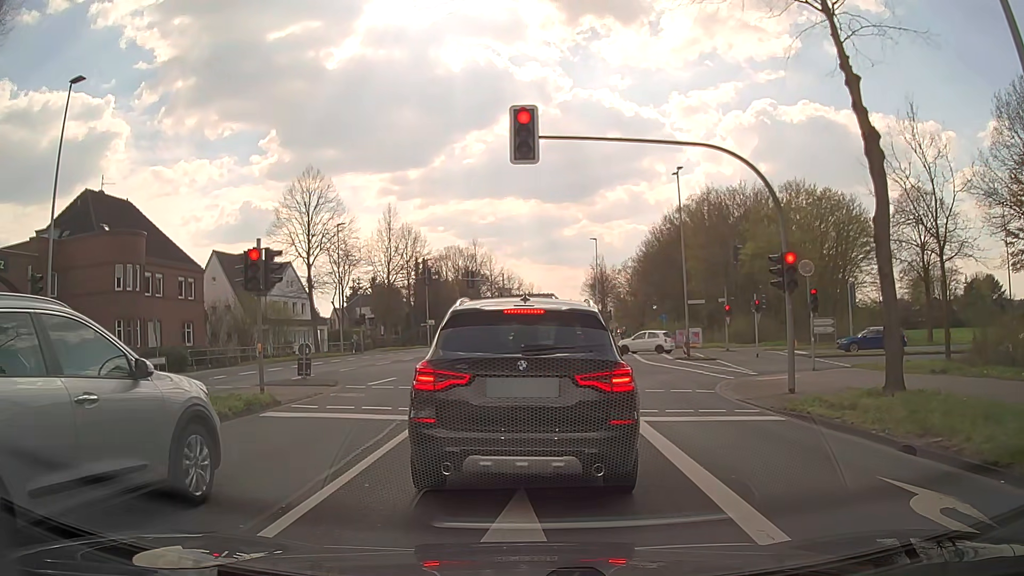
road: secondary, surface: asphalt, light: Day
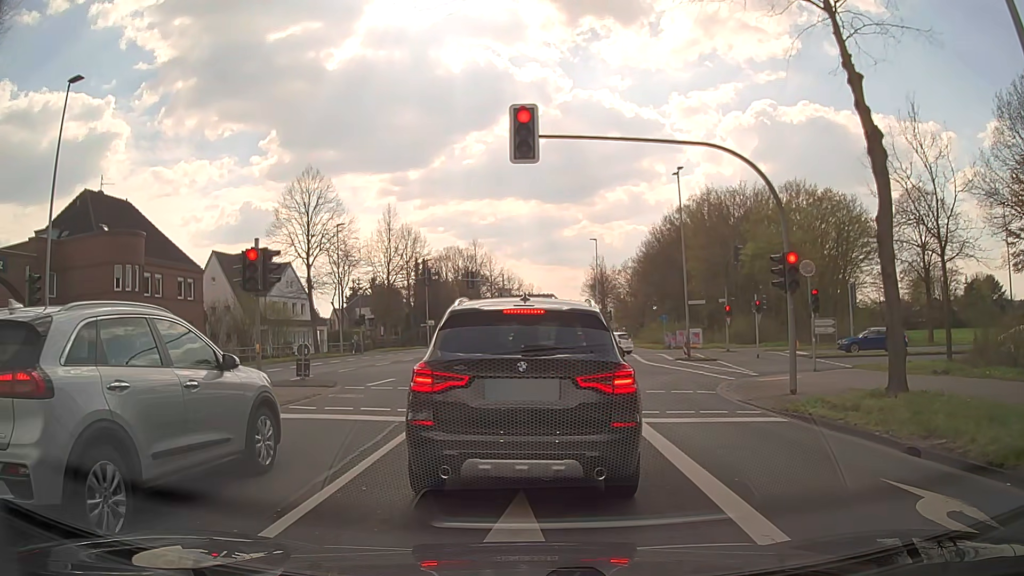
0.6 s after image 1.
(0.0, +0.1) m; 0°
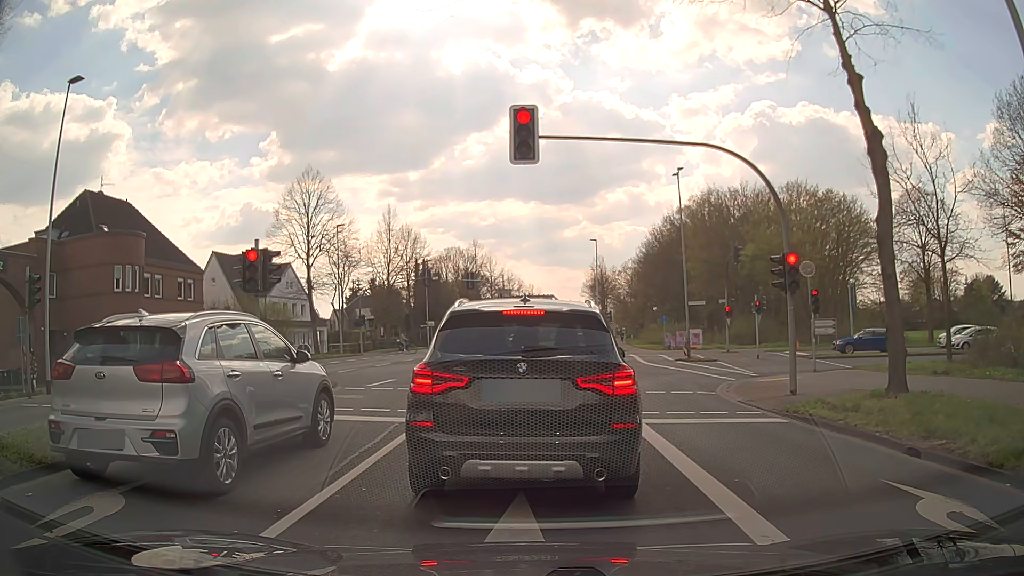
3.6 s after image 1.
(0.0, +0.1) m; 0°
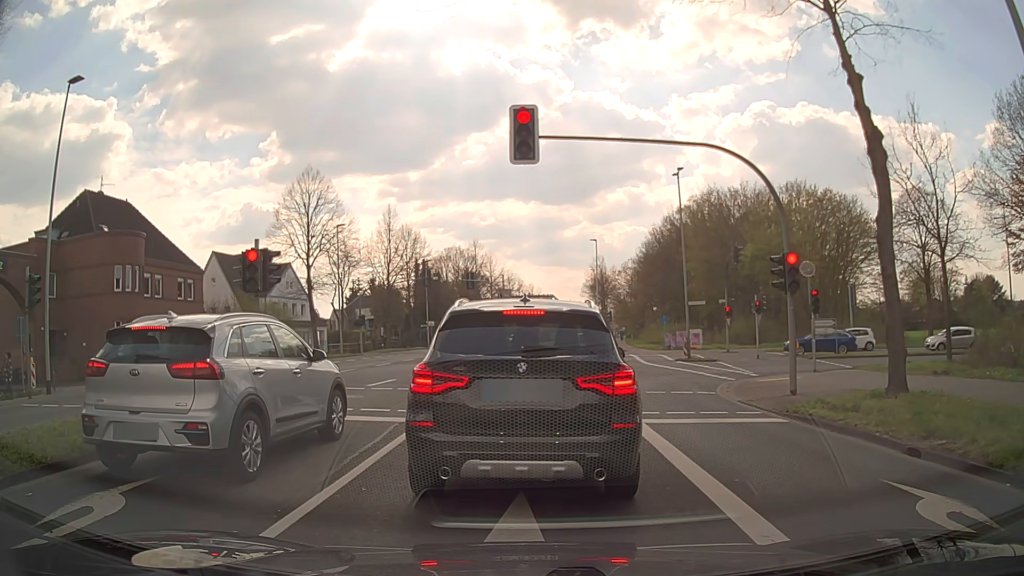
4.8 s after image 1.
(0.0, 0.0) m; 0°
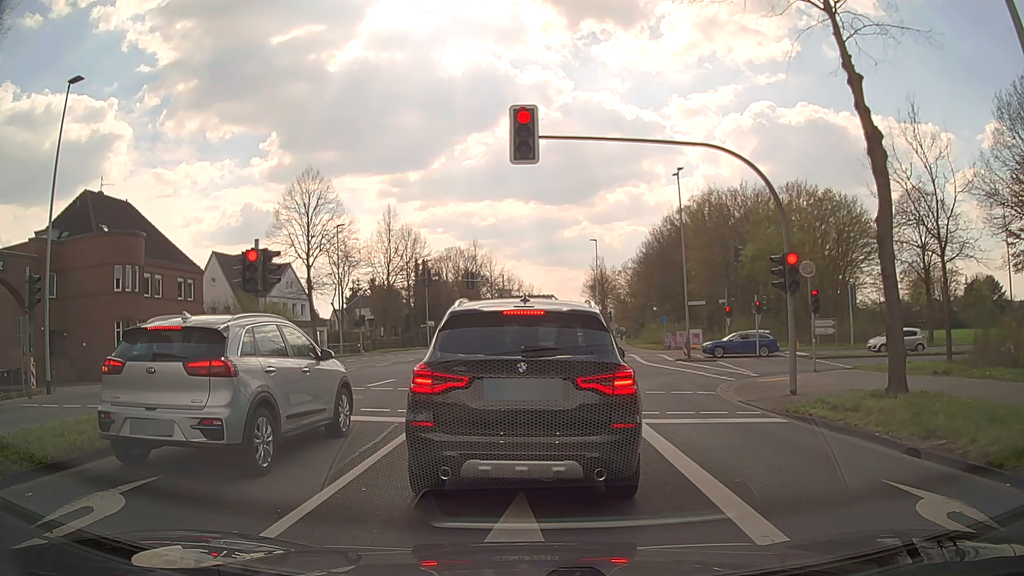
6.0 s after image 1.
(0.0, 0.0) m; 0°
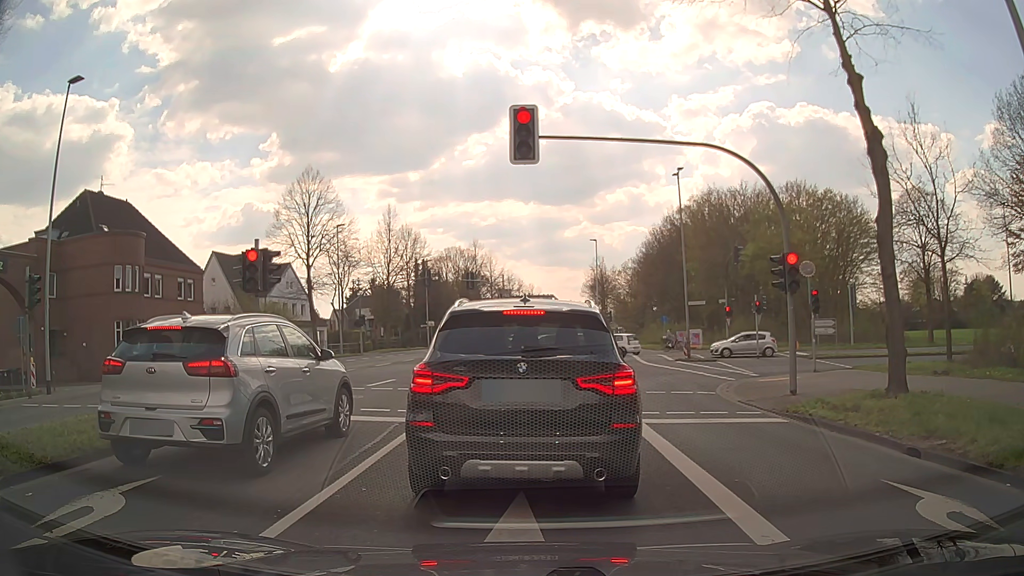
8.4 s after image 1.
(0.0, 0.0) m; 0°
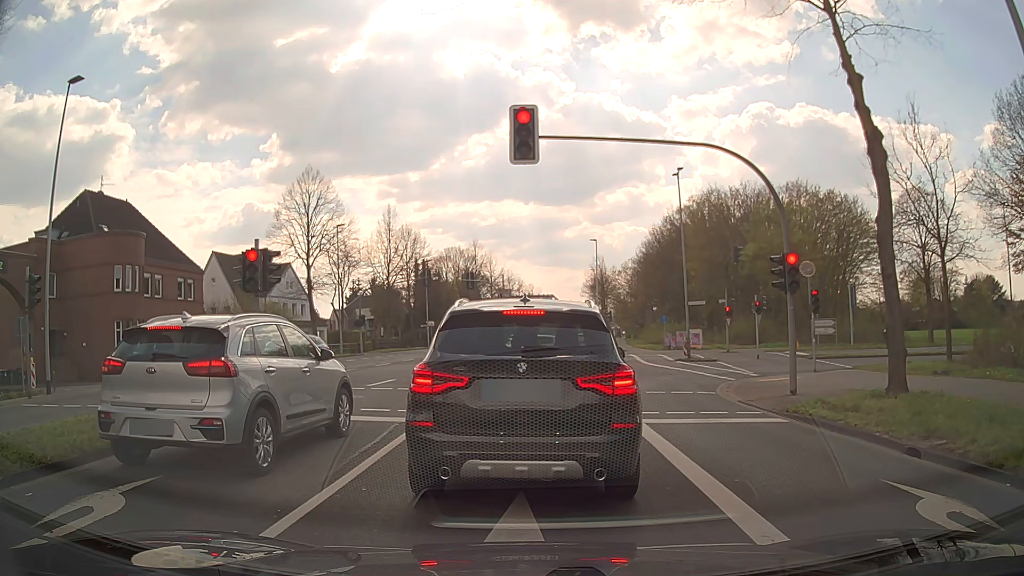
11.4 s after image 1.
(0.0, 0.0) m; 0°
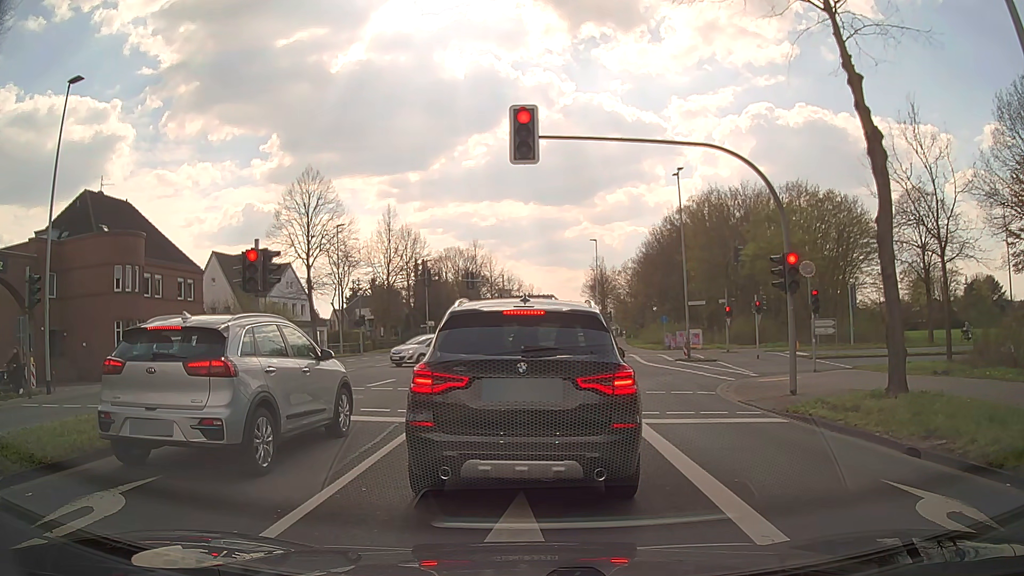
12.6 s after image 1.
(0.0, 0.0) m; 0°
(0, +10) (0, +20) (0, +30) (+1, +40) (+2, +50) (+3, +60) (+4, +70) (+4, +80) (+5, +90) (+6, +100) m
